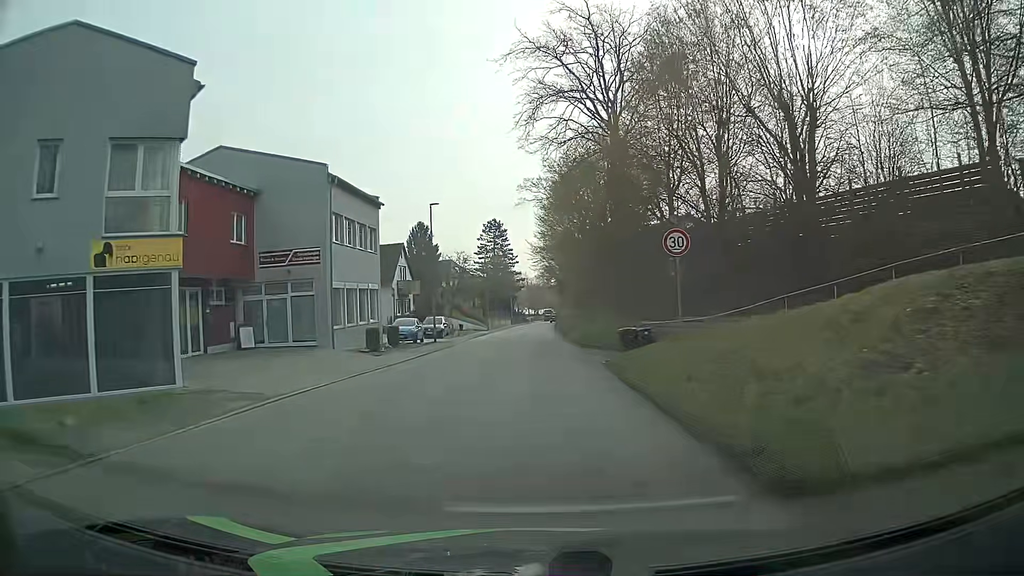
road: tertiary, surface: asphalt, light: Day
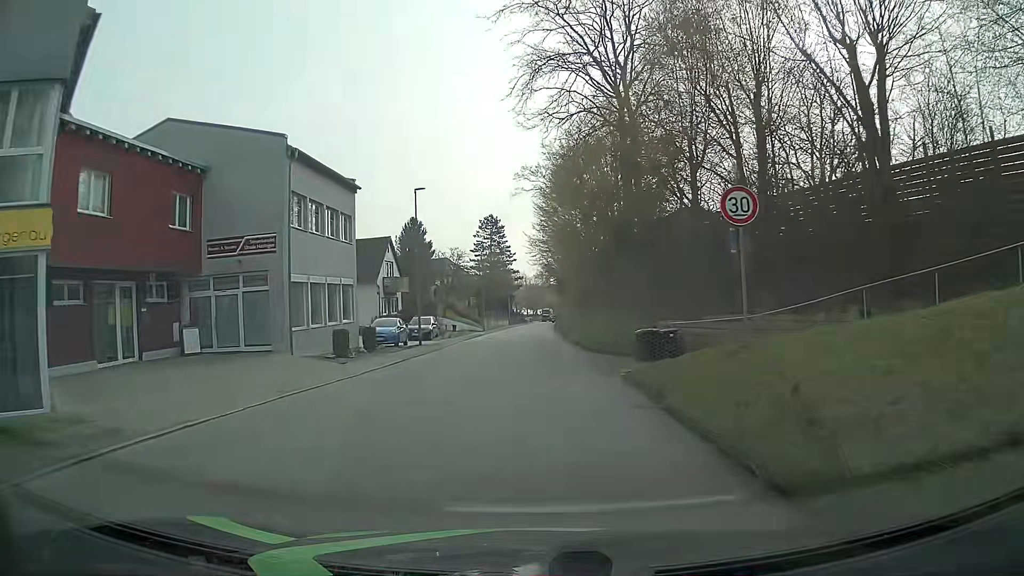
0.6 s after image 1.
(+0.1, +4.8) m; 0°
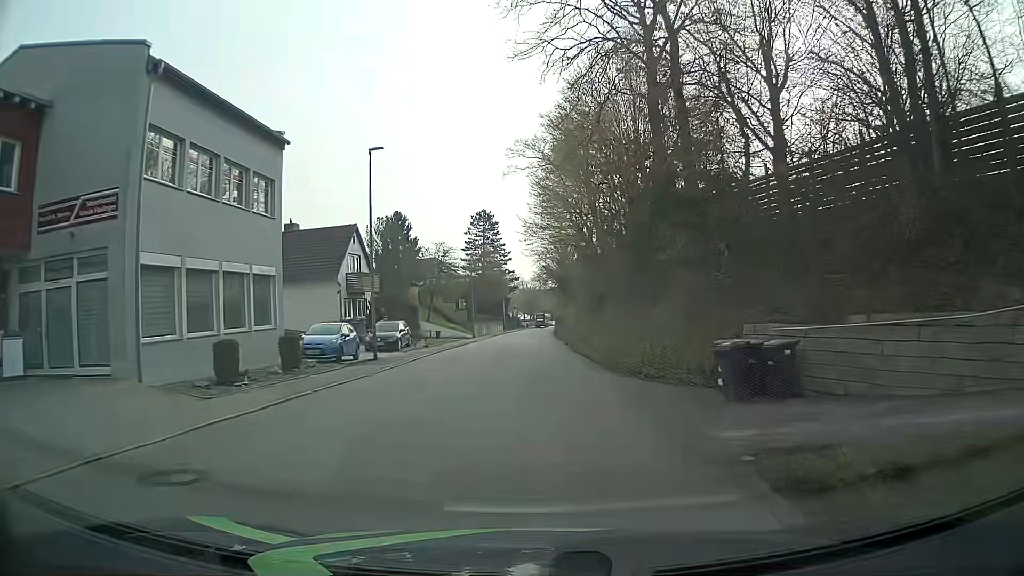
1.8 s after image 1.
(+0.1, +9.6) m; +1°
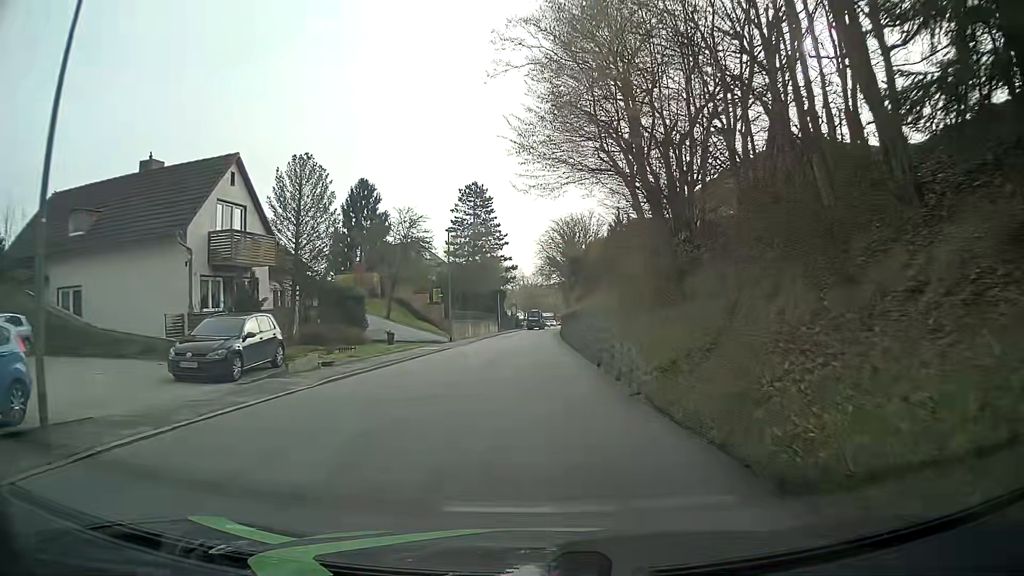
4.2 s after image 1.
(-0.1, +19.1) m; 0°
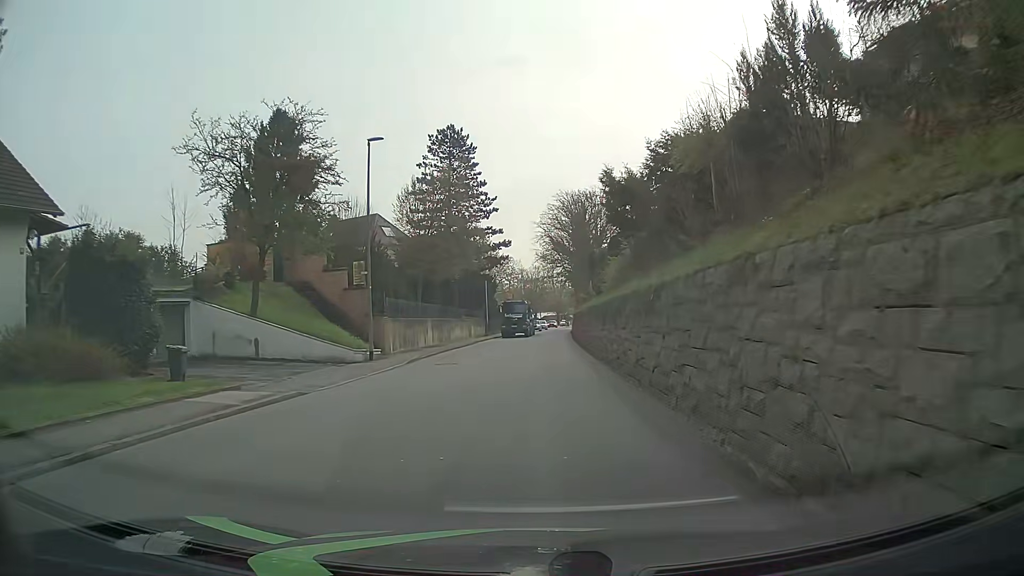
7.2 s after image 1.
(-0.2, +24.0) m; -1°
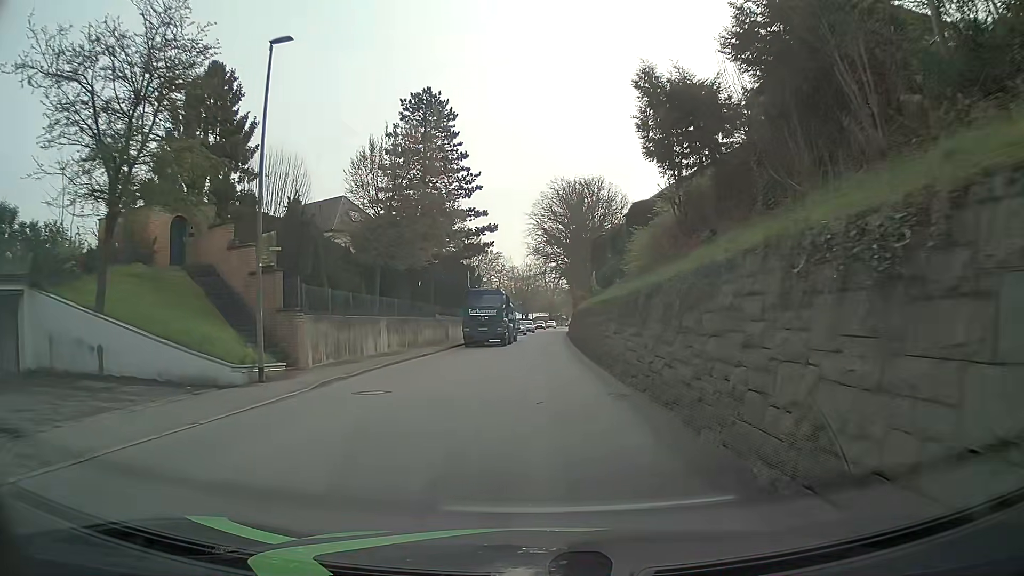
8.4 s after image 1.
(+0.1, +9.5) m; +1°
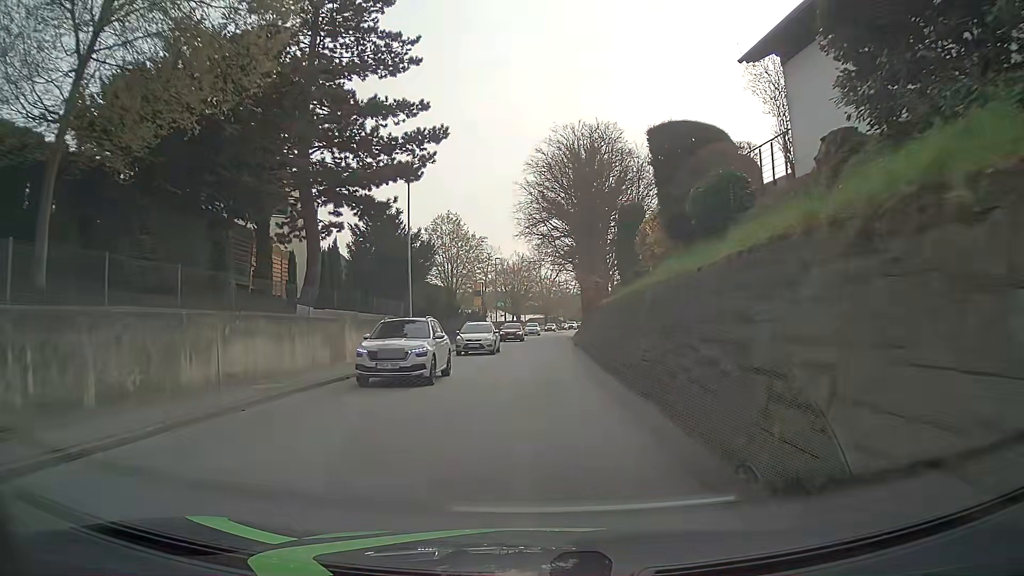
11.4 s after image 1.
(+0.1, +23.9) m; 0°
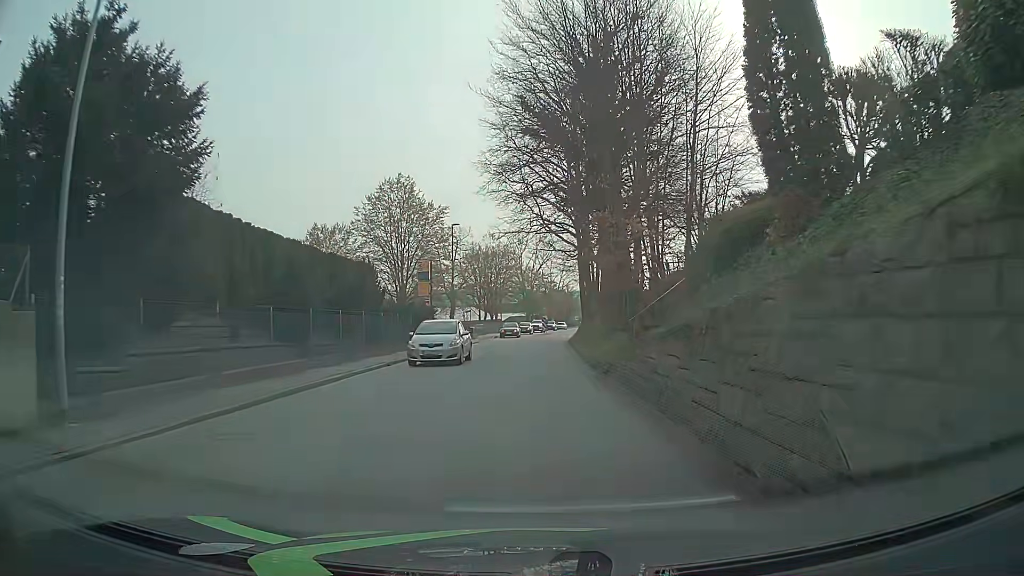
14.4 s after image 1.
(+0.2, +23.9) m; +1°
(0, +10) (0, +20) (0, +30) (+1, +40) (+1, +50) (+2, +60) (+3, +70) (+4, +80) (+5, +90) (+6, +100) m
